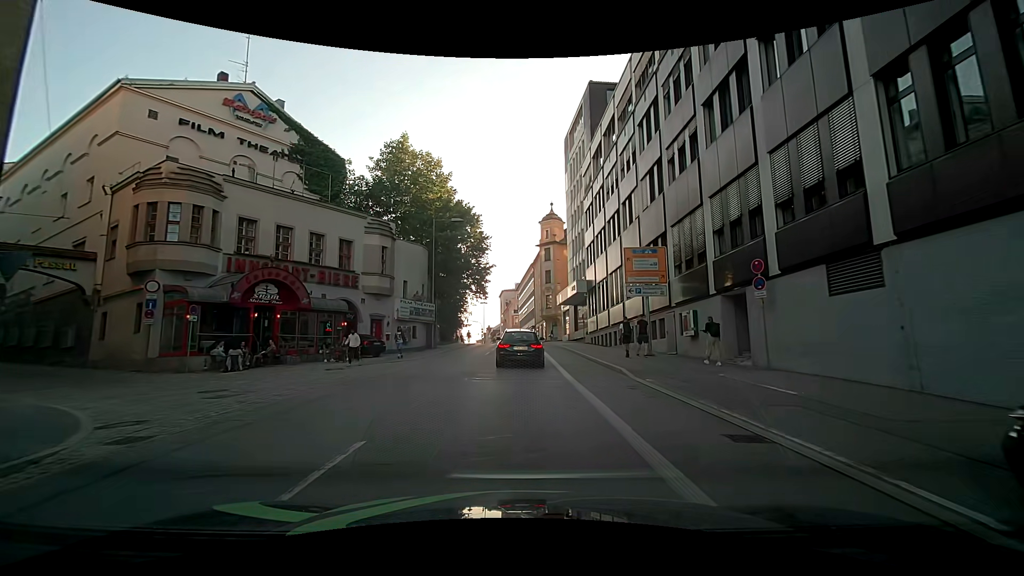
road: tertiary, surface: asphalt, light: Day
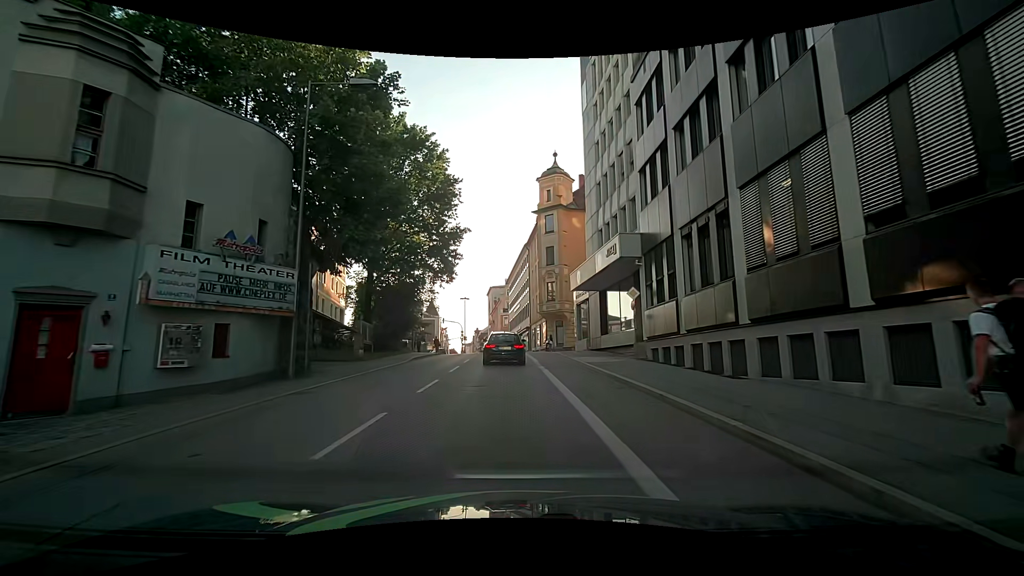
(-0.2, +22.2) m; -1°
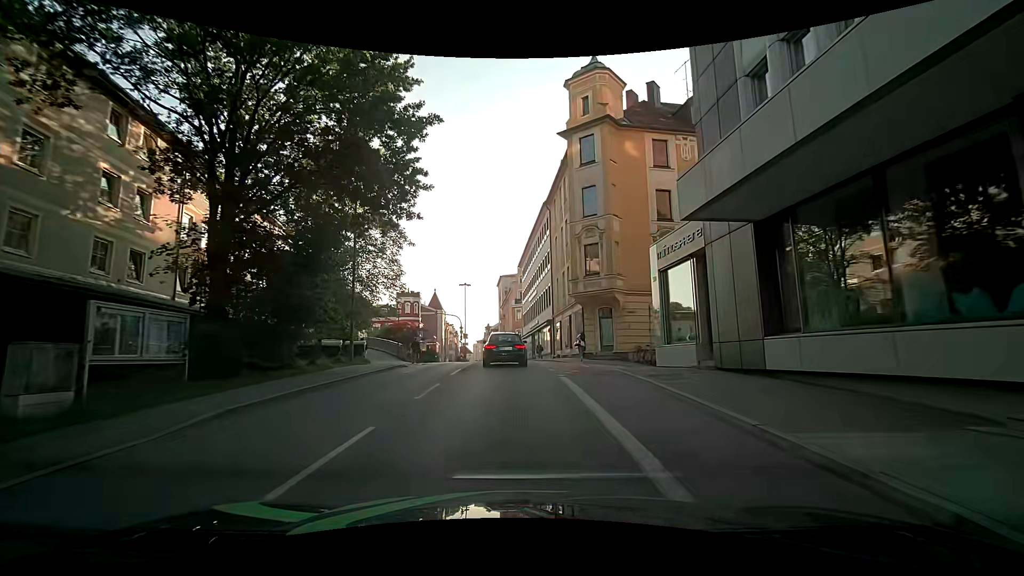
(-0.1, +19.4) m; 0°
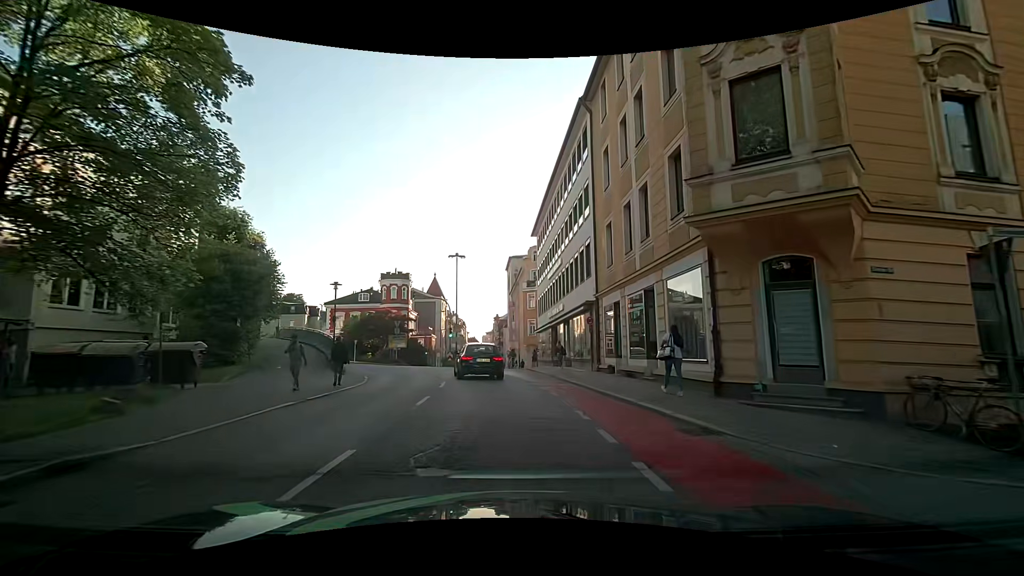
(-0.5, +19.1) m; -1°
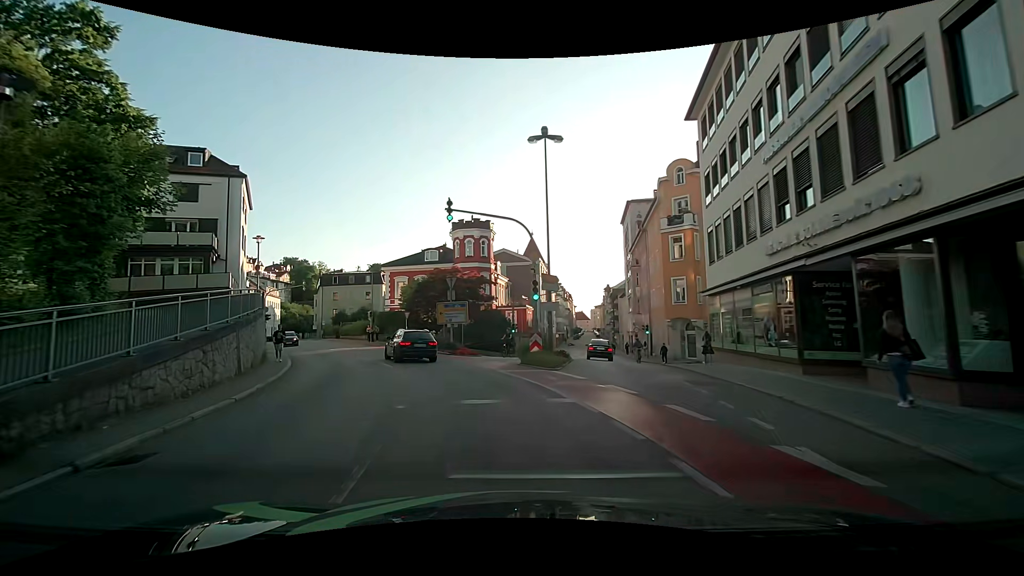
(-2.0, +24.0) m; -12°
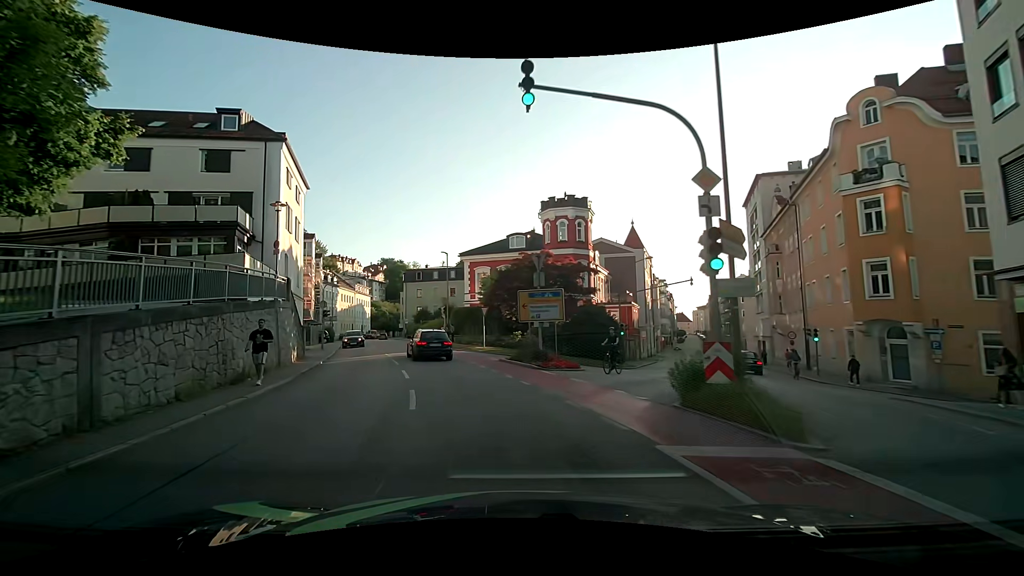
(-0.8, +10.3) m; -10°
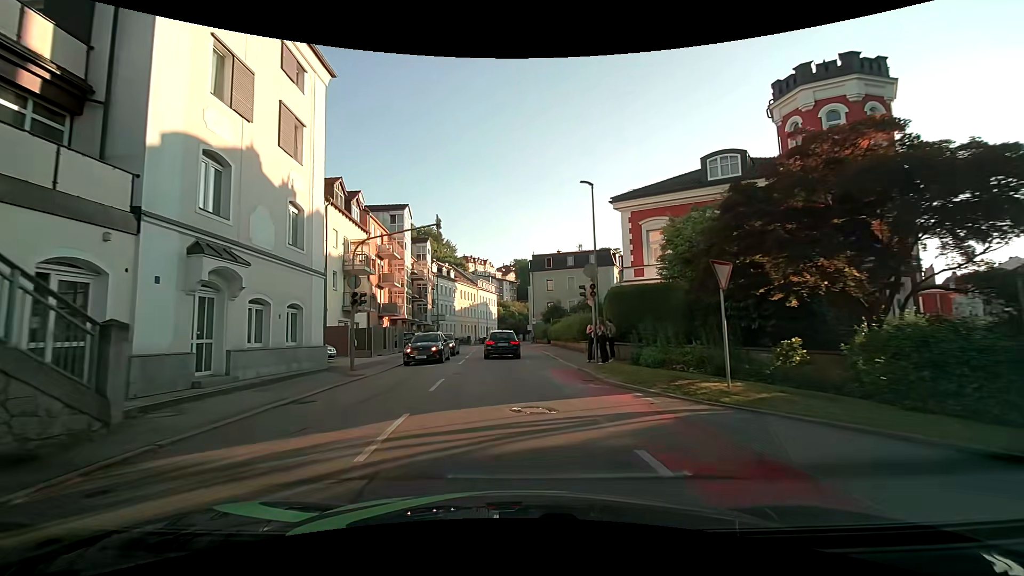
(-3.4, +21.9) m; -16°
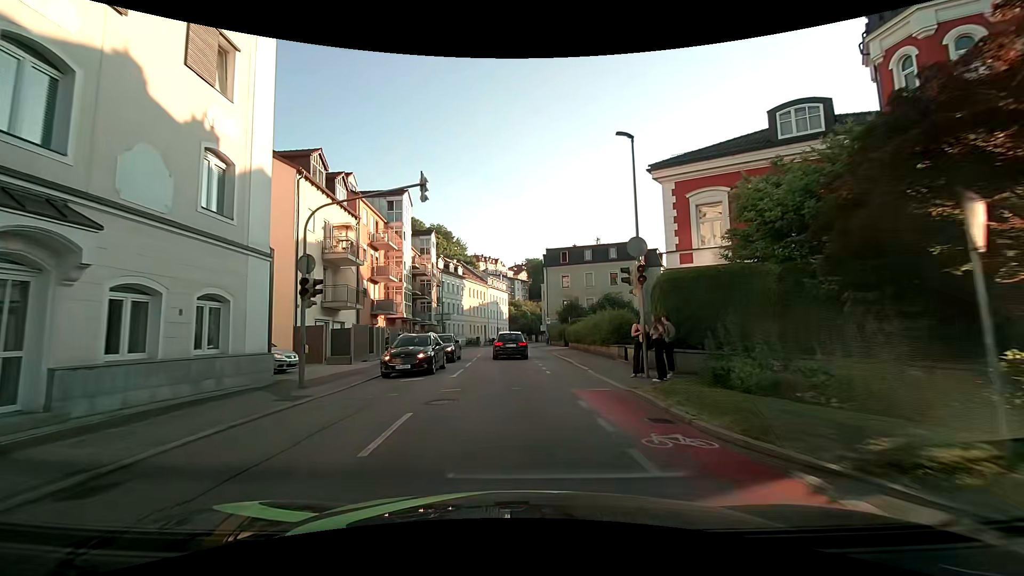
(0.0, +5.8) m; -1°
